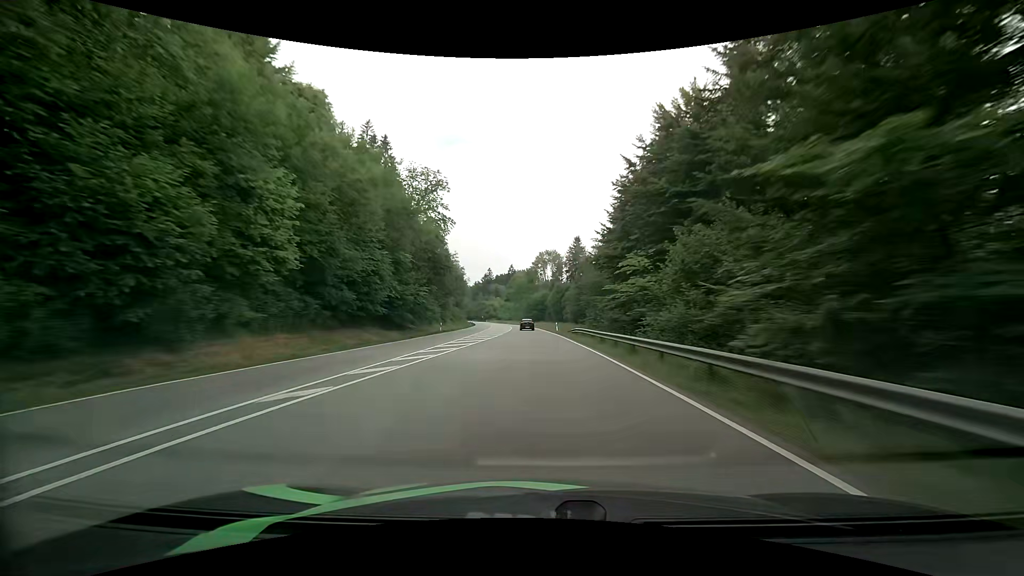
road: primary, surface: asphalt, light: Day
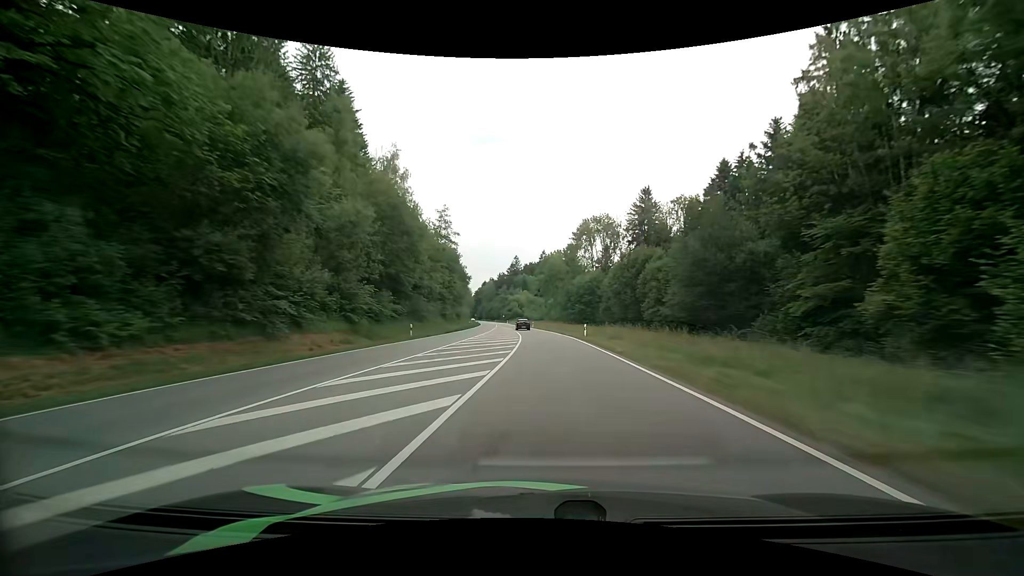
(-2.1, +68.8) m; -4°
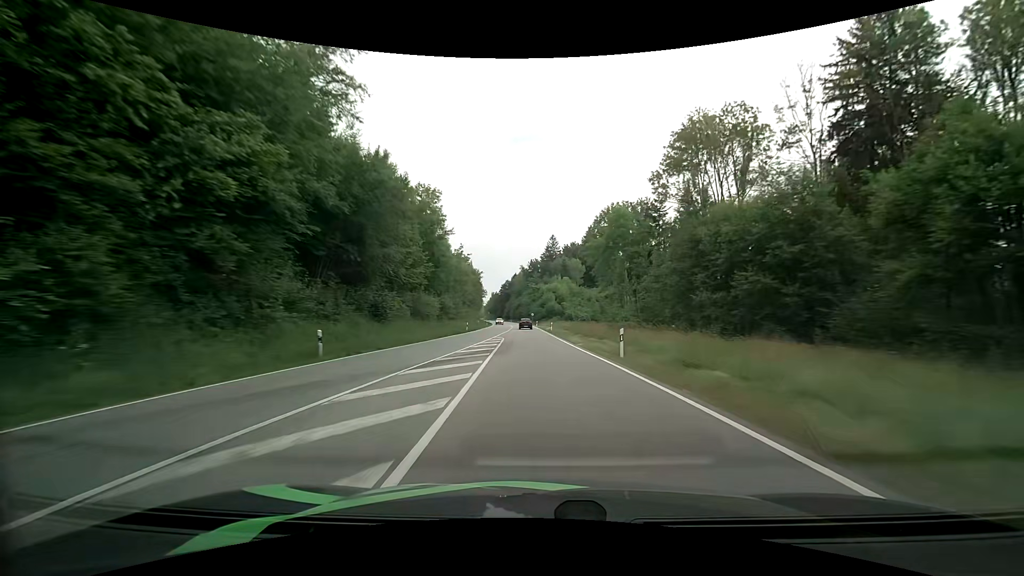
(-2.5, +68.7) m; -4°
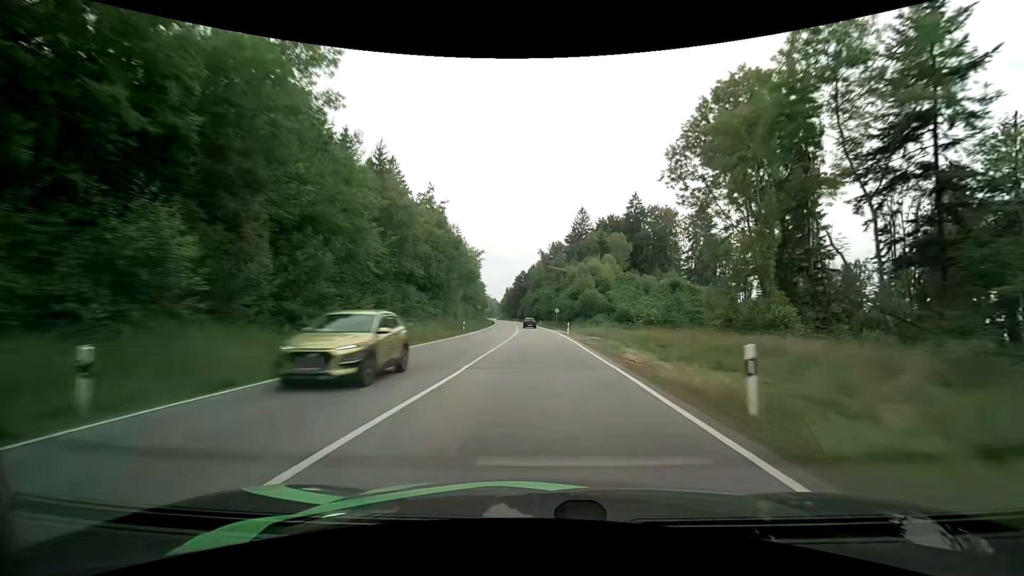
(-1.3, +51.4) m; -2°
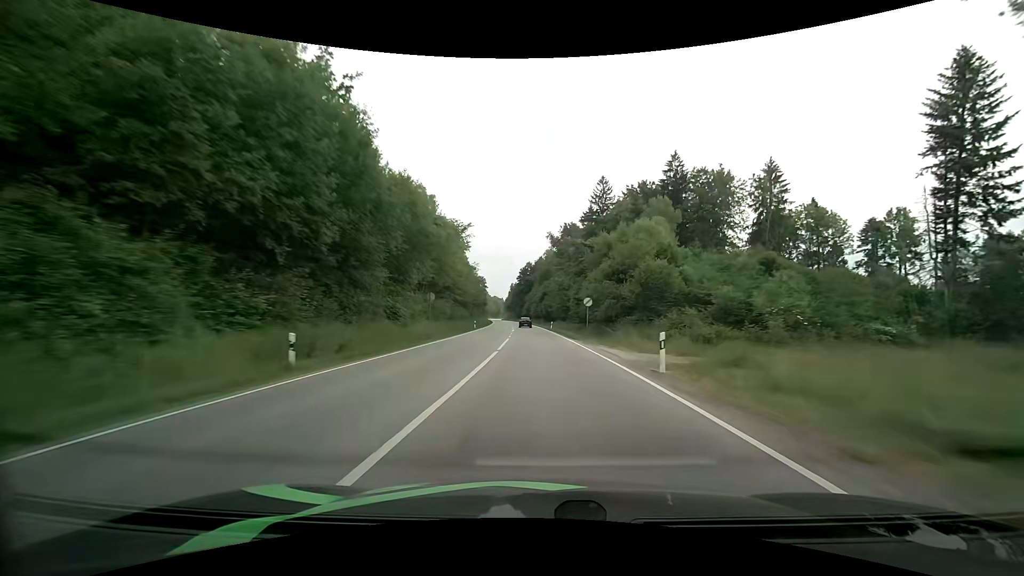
(-0.2, +34.1) m; -1°
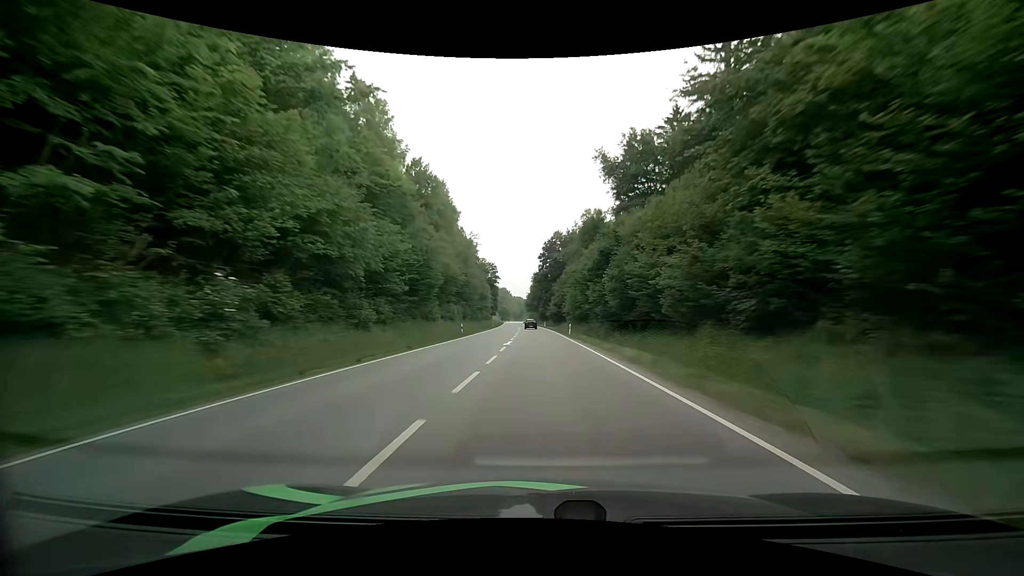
(-1.7, +69.0) m; -3°
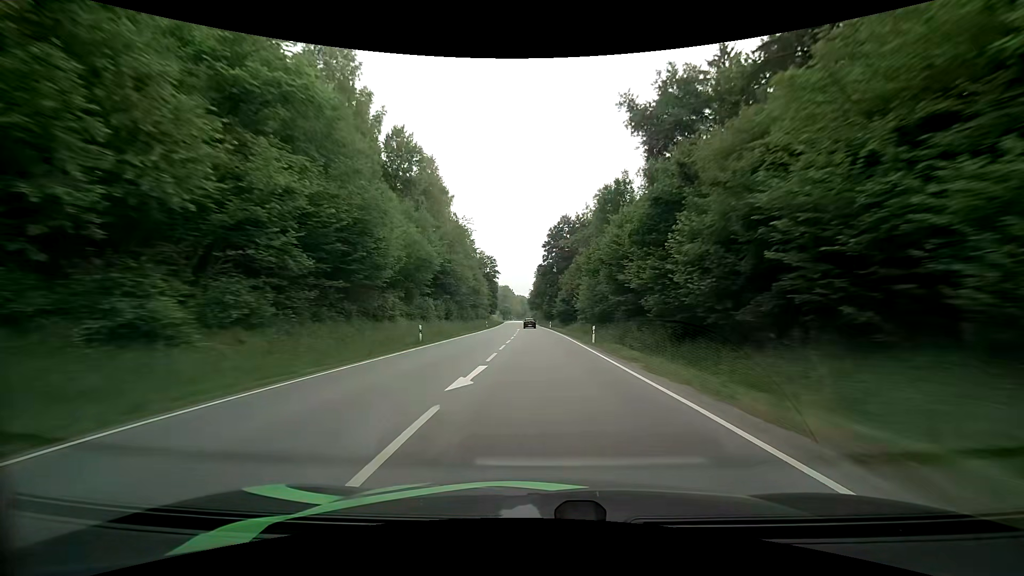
(0.0, +17.4) m; 0°
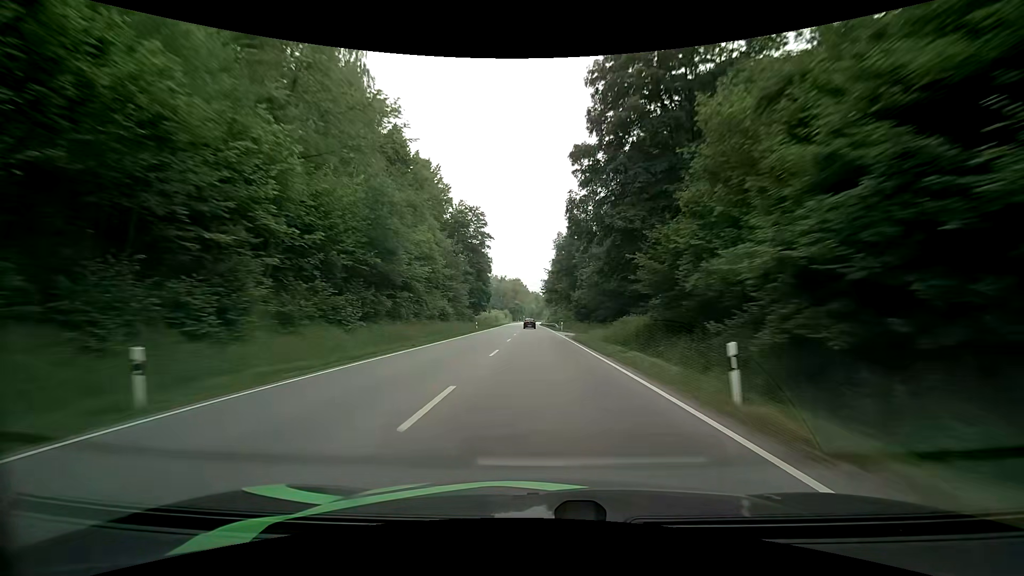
(-1.1, +70.5) m; -2°
(0, +10) (0, +20) (0, +30) (0, +40) (0, +50) (-1, +60) (-1, +70) (-1, +80) (-1, +90) (-1, +100) m
